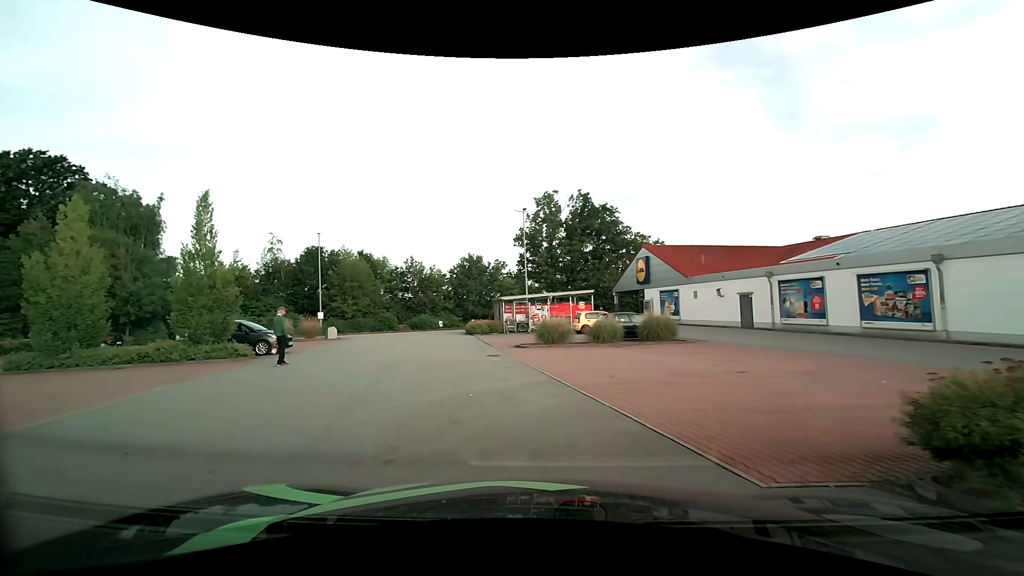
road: residential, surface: asphalt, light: Day
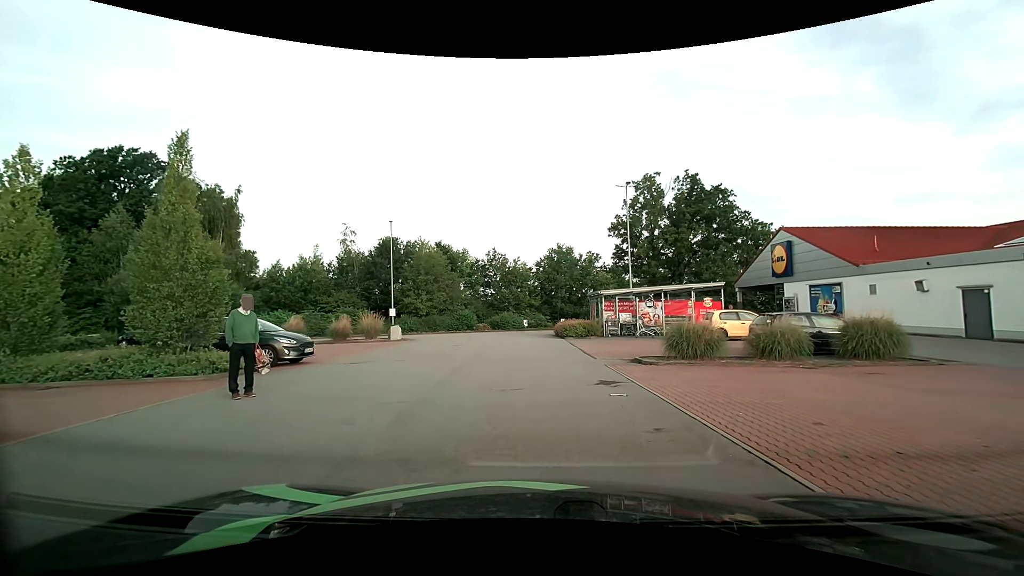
(-0.8, +7.5) m; -9°
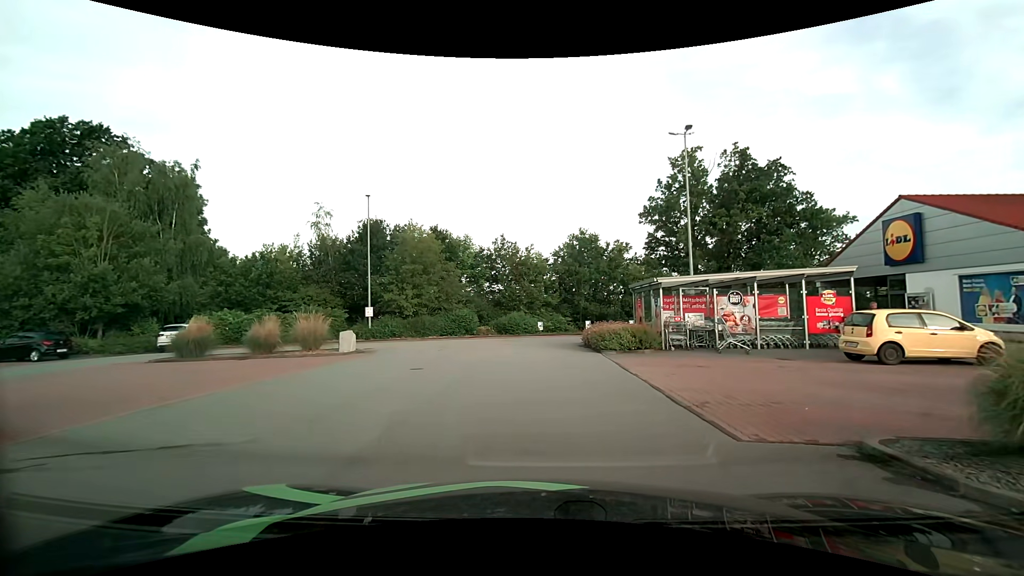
(-0.1, +10.2) m; -2°
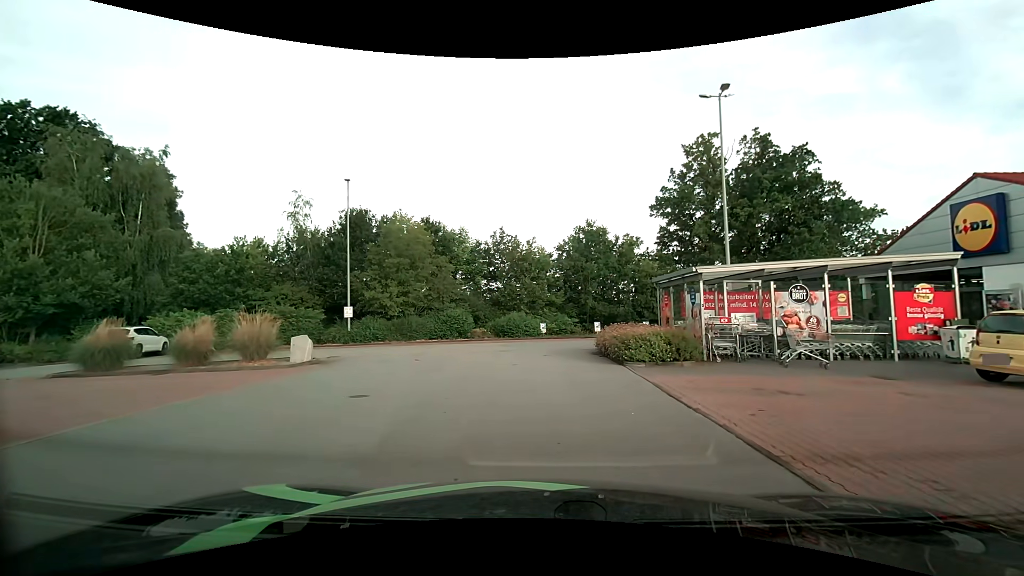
(0.0, +4.3) m; 0°
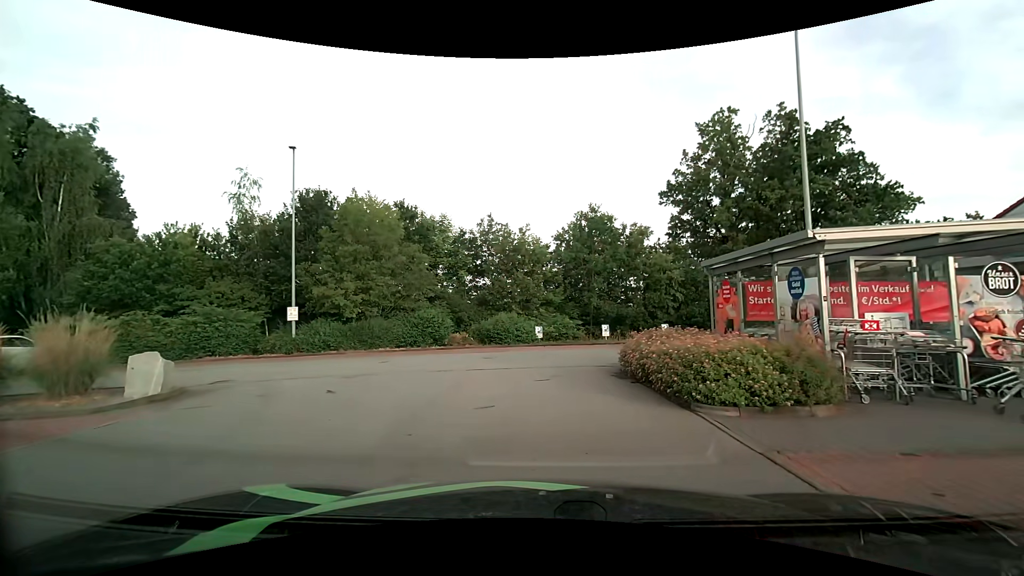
(0.0, +6.3) m; +1°
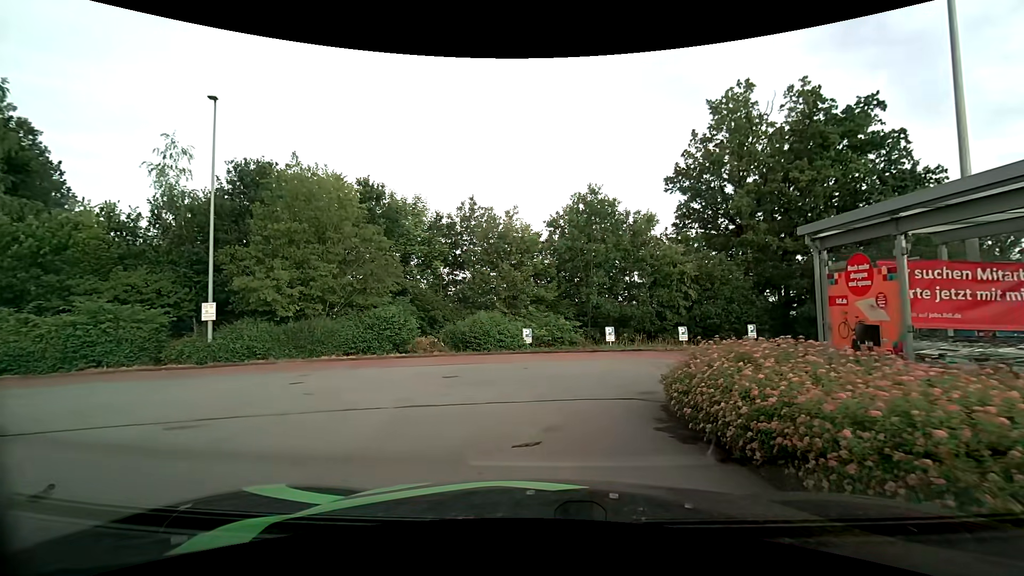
(0.0, +5.3) m; 0°
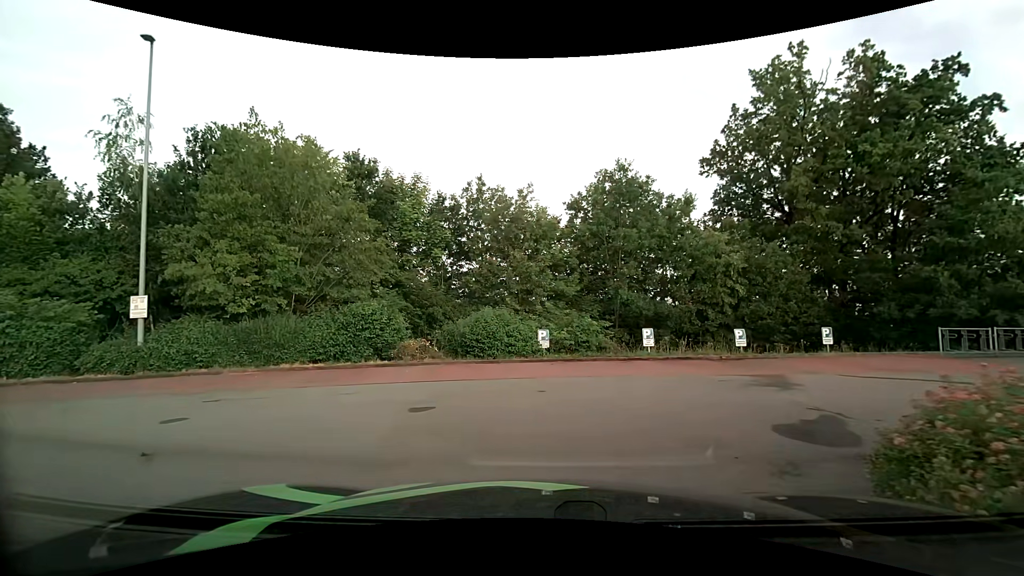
(0.0, +4.2) m; -1°
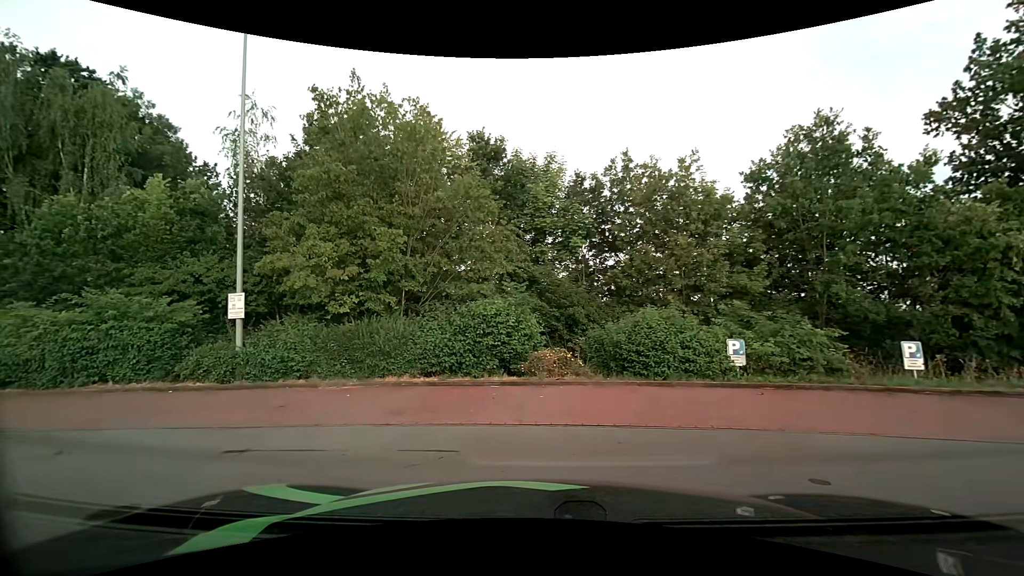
(-0.5, +4.2) m; -17°
